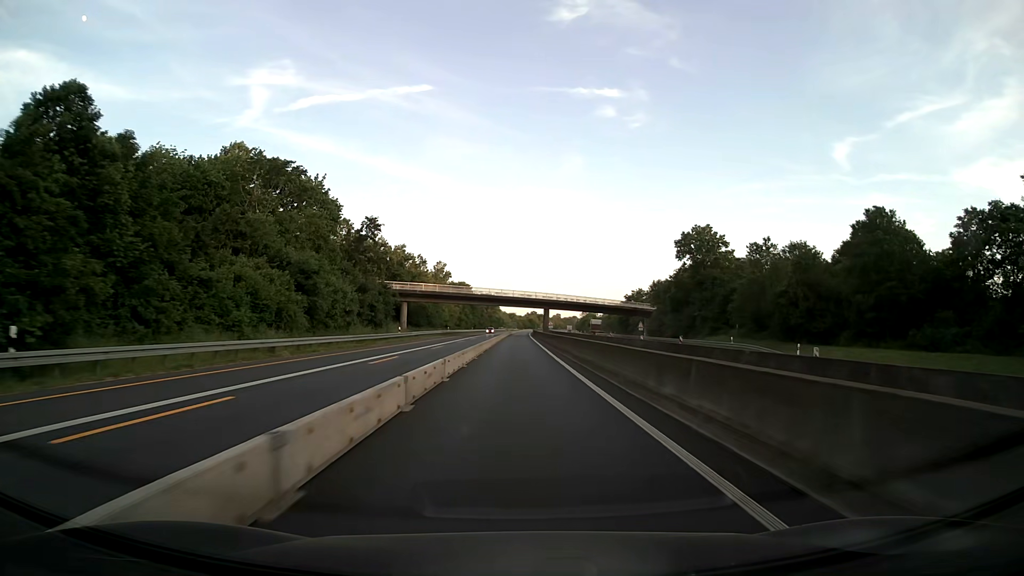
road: motorway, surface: asphalt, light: Day
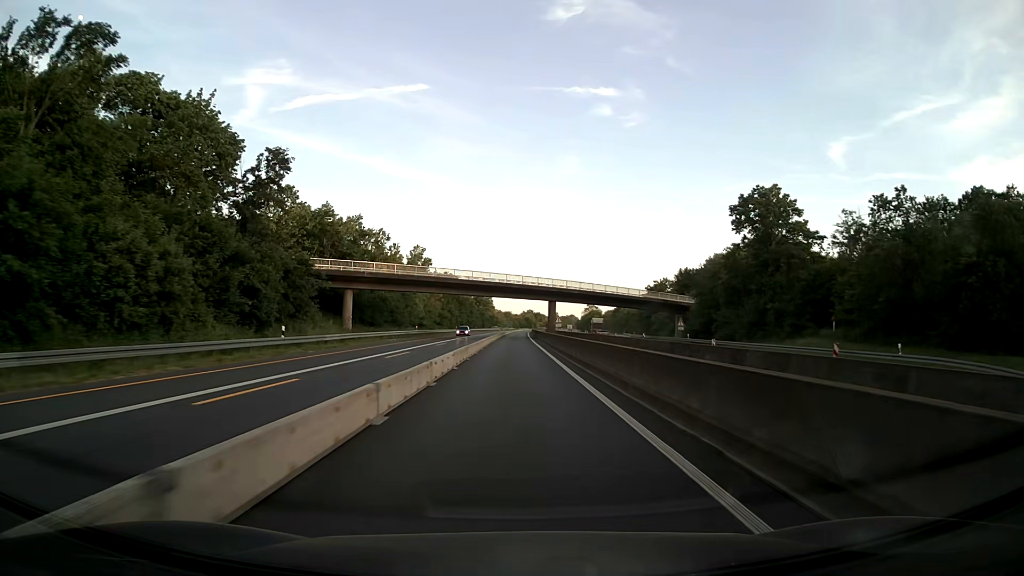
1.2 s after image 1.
(+0.1, +31.6) m; 0°
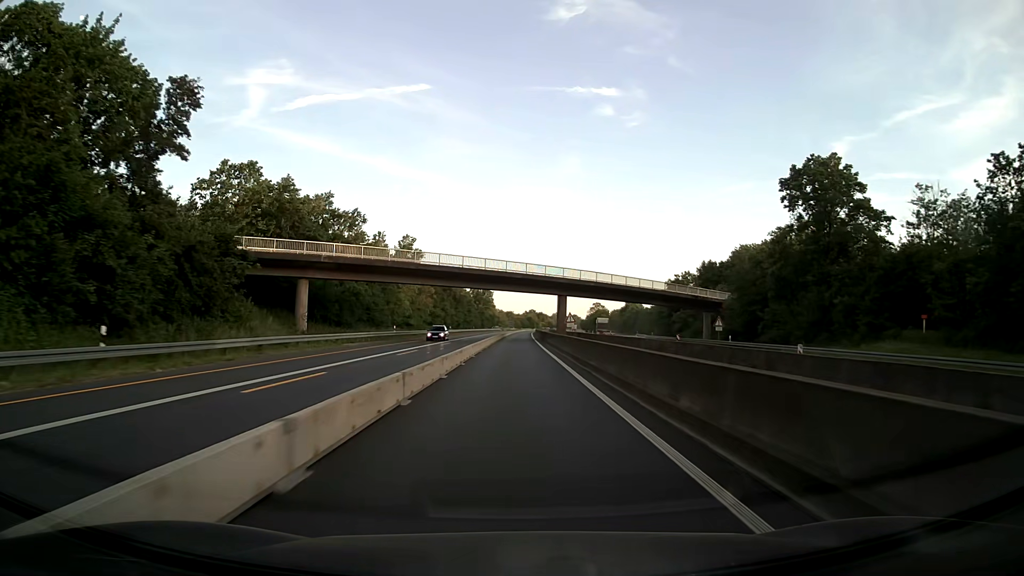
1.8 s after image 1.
(0.0, +15.8) m; 0°
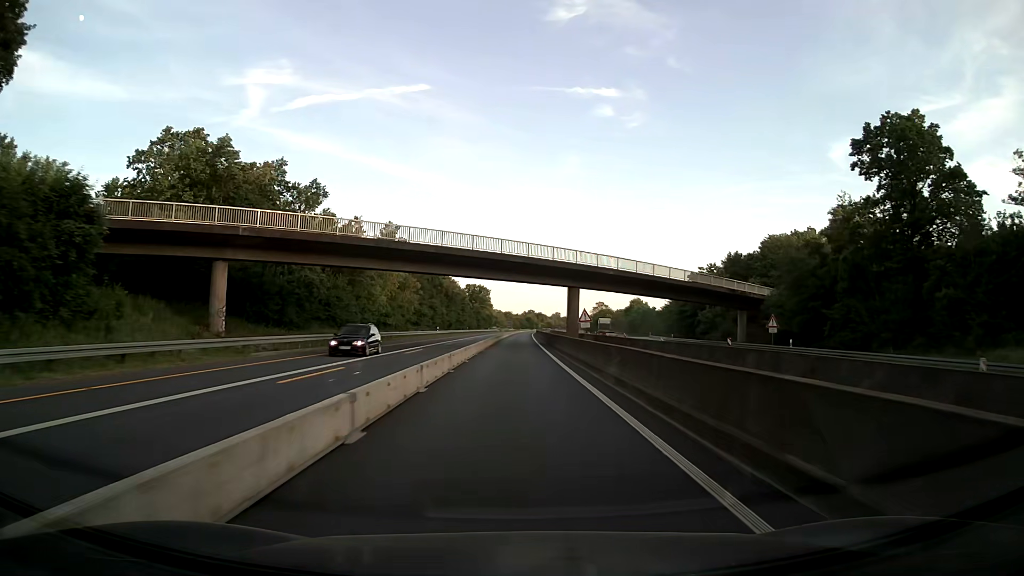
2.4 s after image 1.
(0.0, +15.8) m; 0°
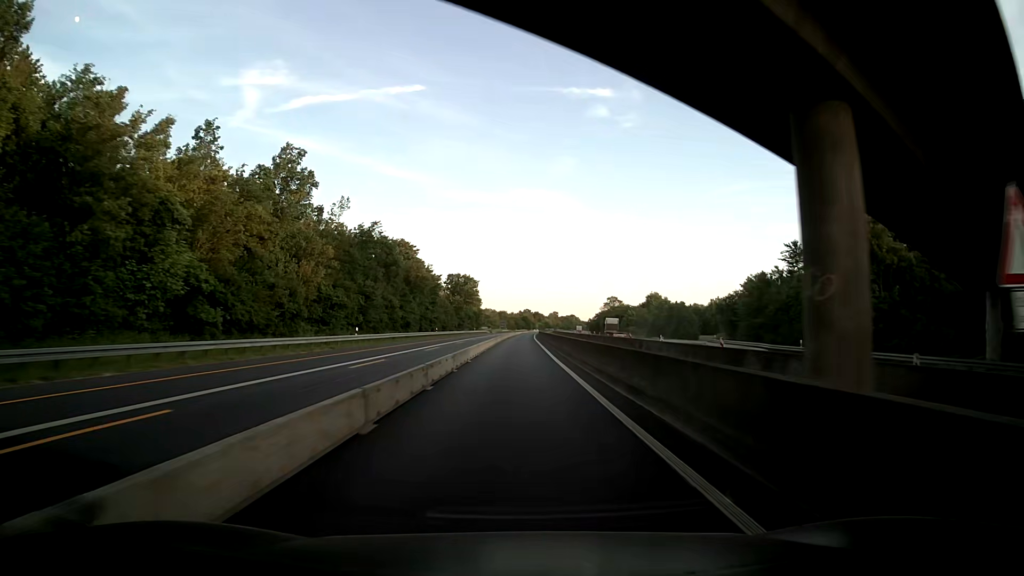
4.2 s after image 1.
(+0.2, +47.4) m; 0°
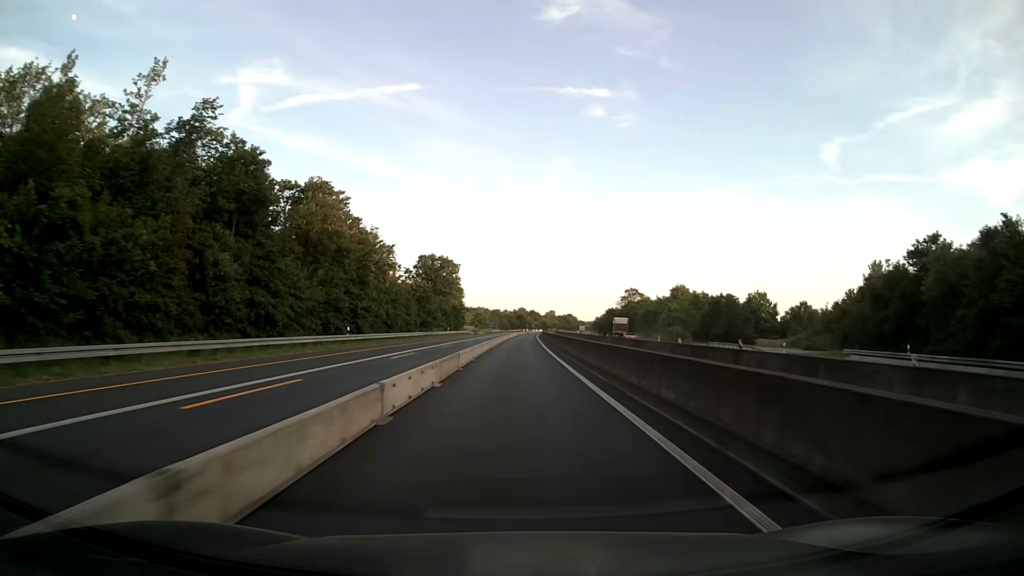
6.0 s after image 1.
(+0.1, +47.4) m; 0°
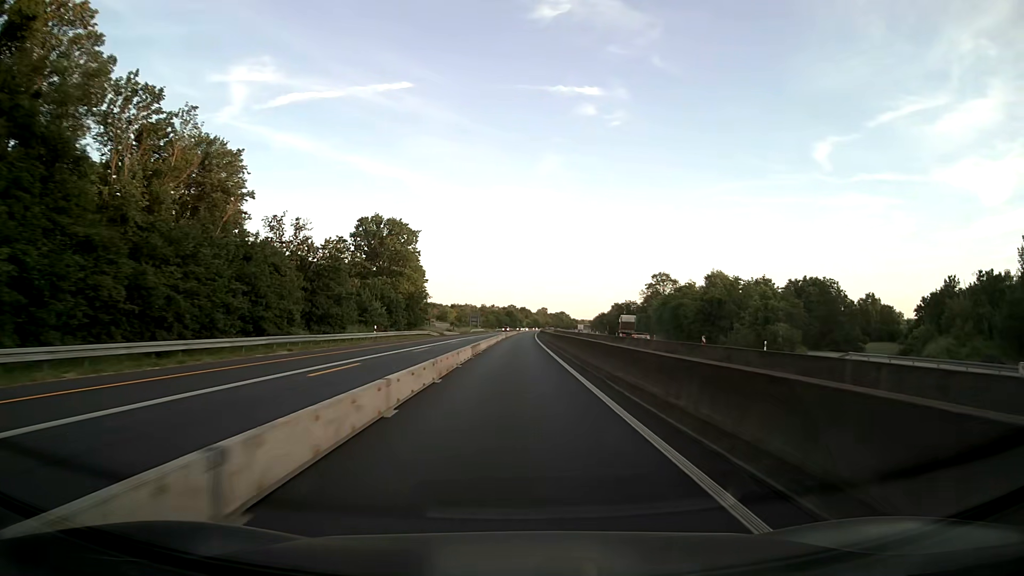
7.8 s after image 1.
(+0.4, +47.4) m; +1°
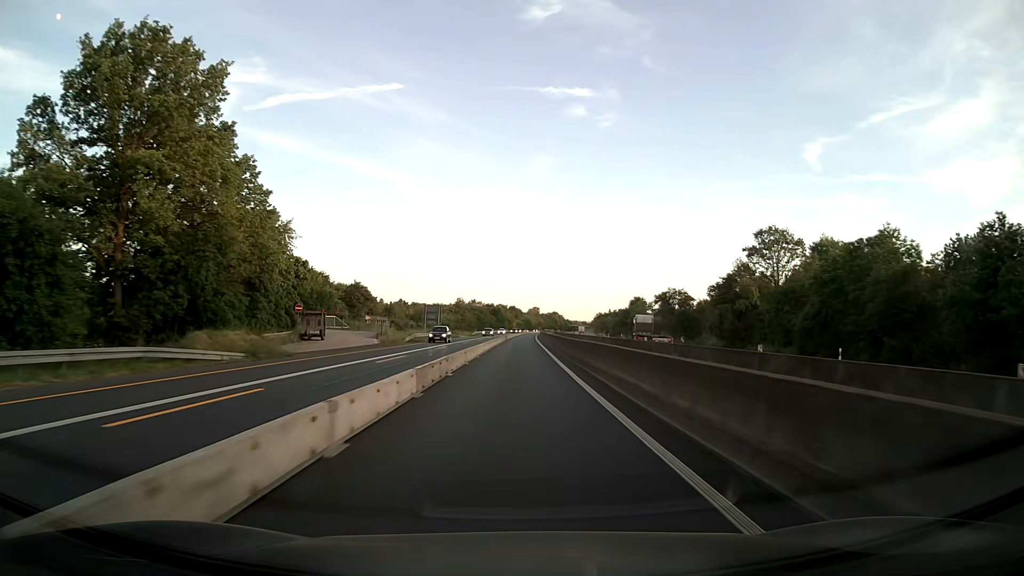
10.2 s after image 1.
(+0.5, +63.3) m; +1°
(0, +10) (0, +20) (0, +30) (0, +40) (0, +50) (+1, +60) (+1, +70) (+1, +80) (+1, +90) (+2, +100) m
